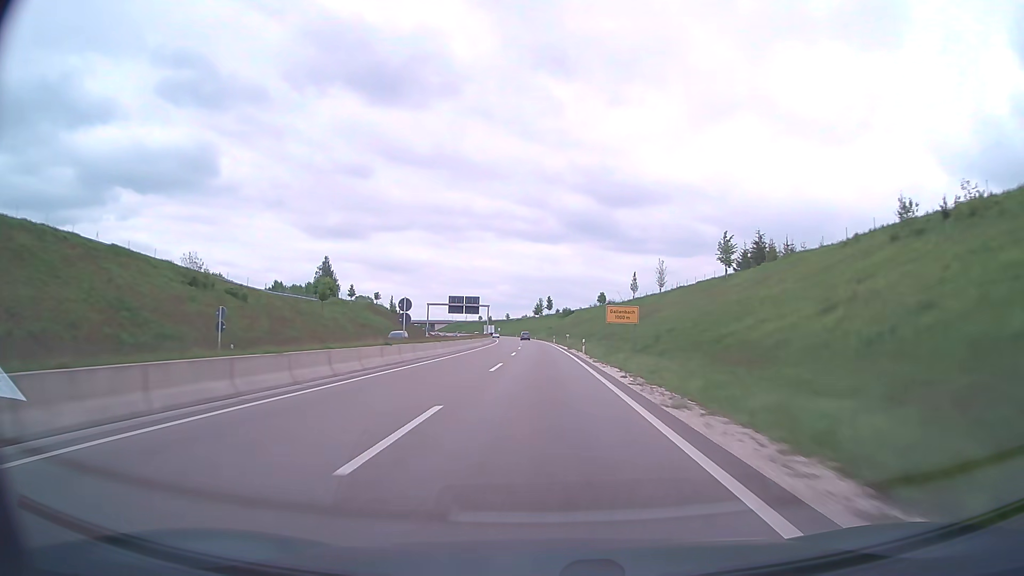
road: trunk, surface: asphalt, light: Day
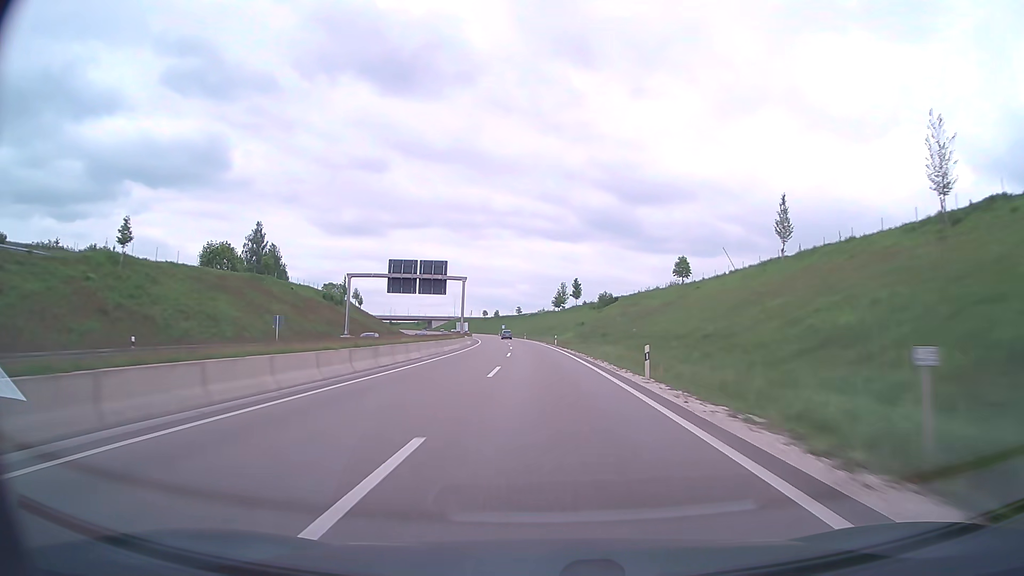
(-0.9, +76.0) m; -2°
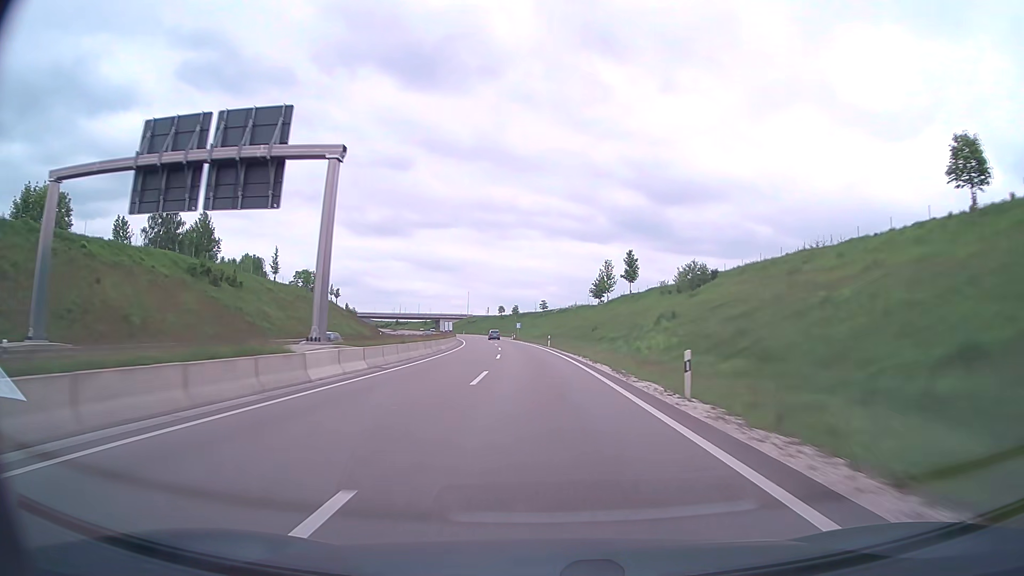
(-1.1, +57.1) m; -2°
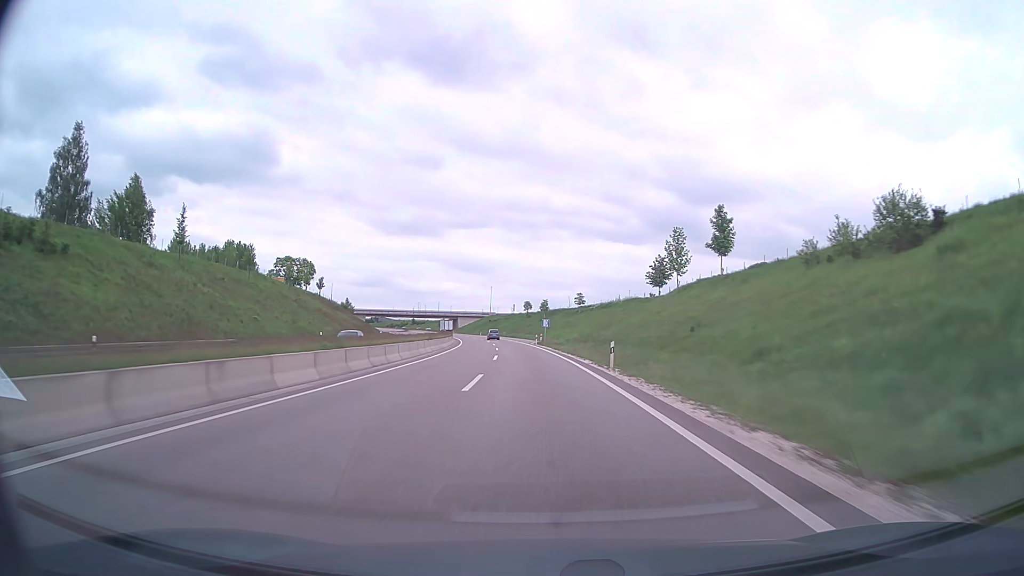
(-0.9, +38.0) m; -3°
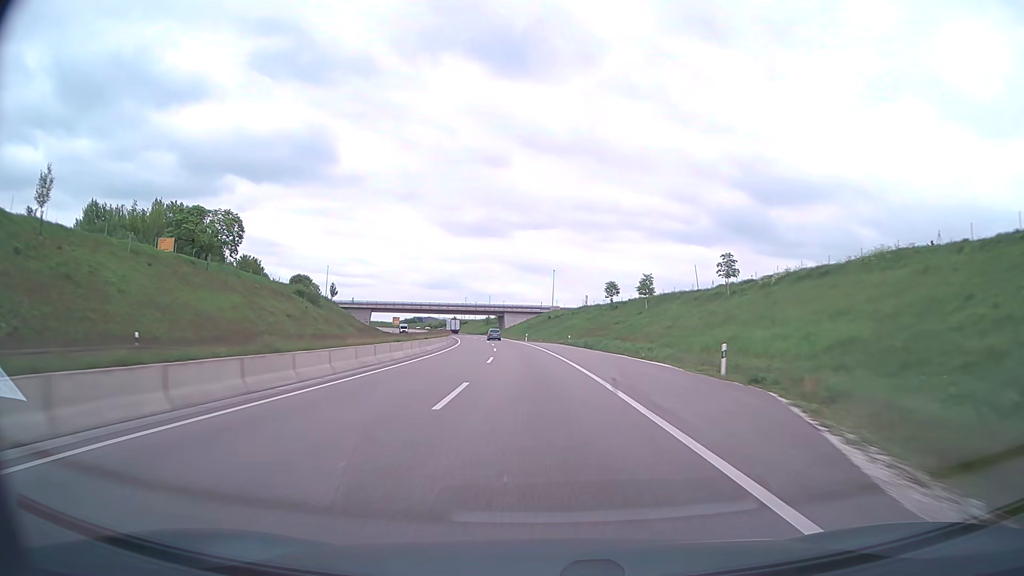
(-3.8, +76.0) m; -6°
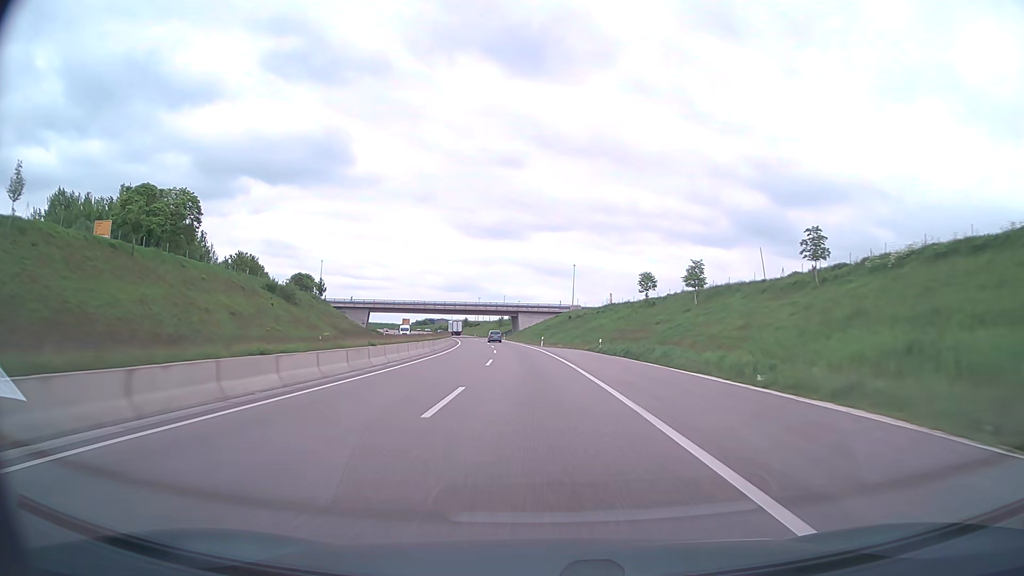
(-0.3, +19.0) m; -2°
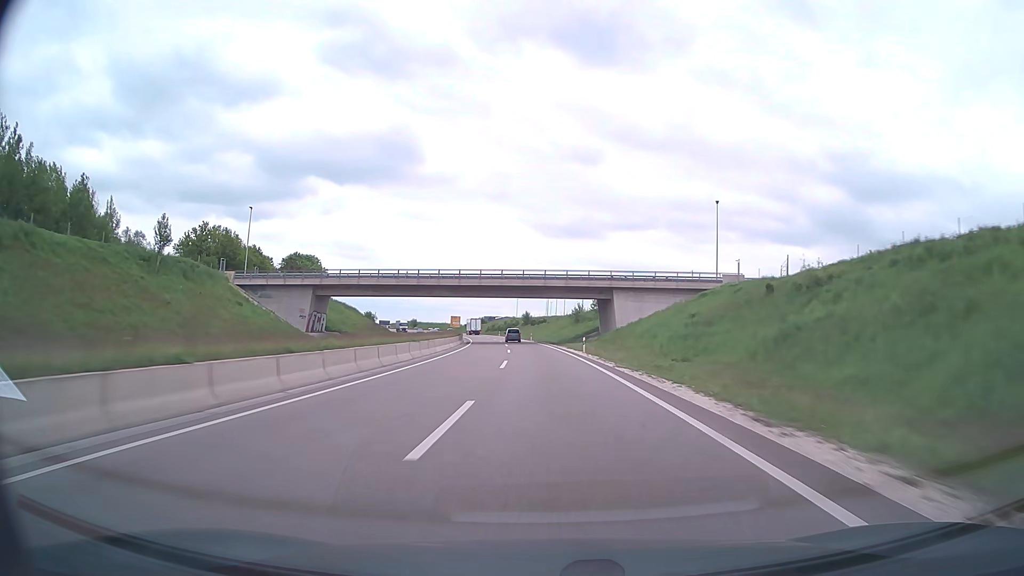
(-4.3, +75.8) m; -7°
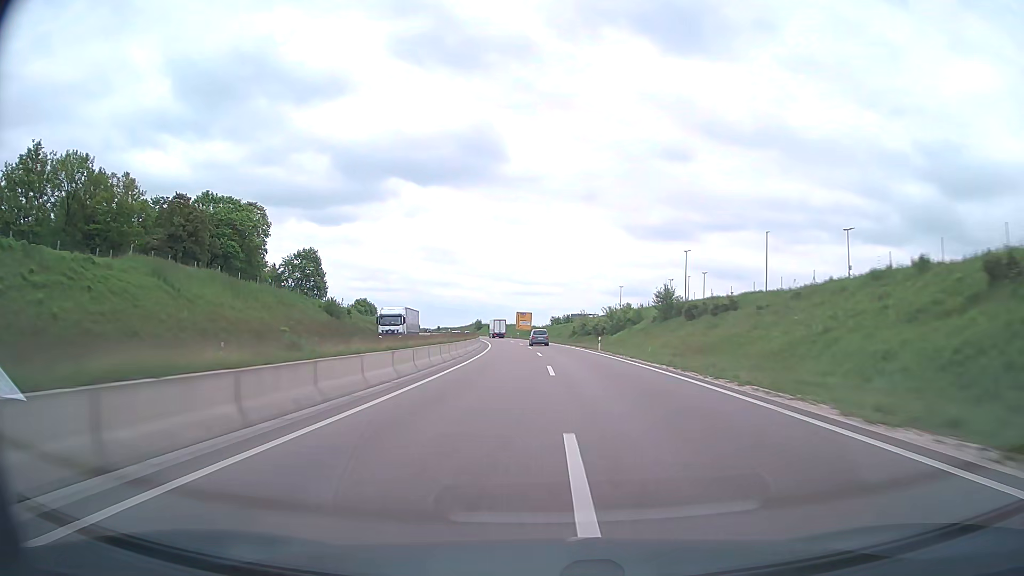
(-6.7, +94.2) m; -8°
(0, +10) (0, +20) (-1, +30) (-1, +40) (-2, +50) (-2, +60) (-3, +70) (-4, +80) (-5, +90) (-7, +100) m
